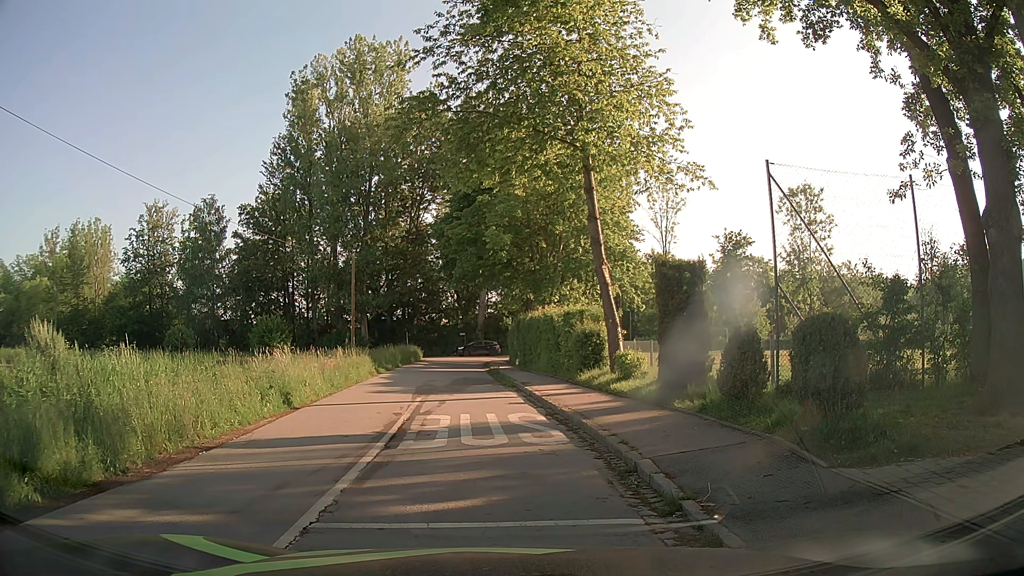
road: residential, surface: asphalt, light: Day
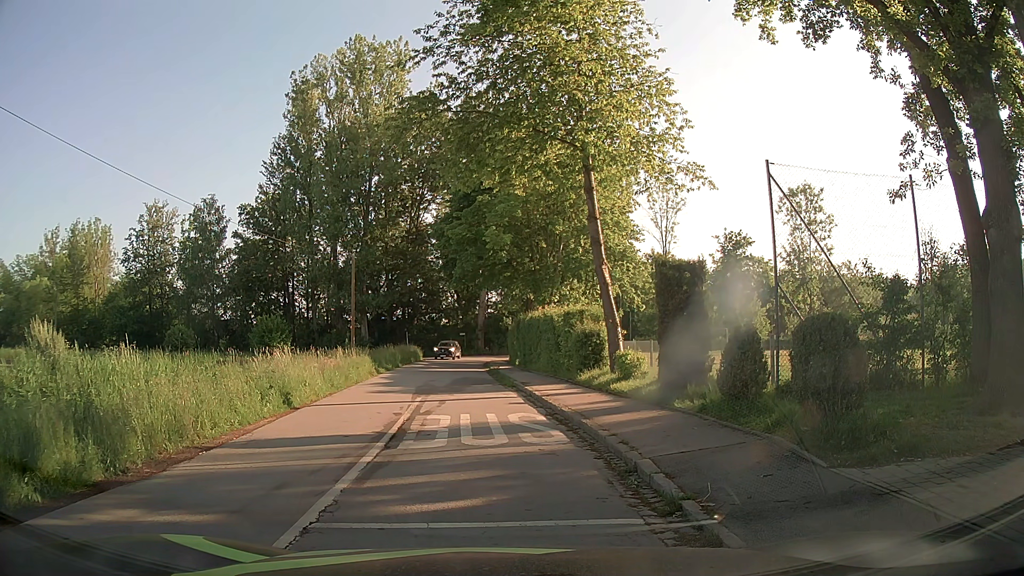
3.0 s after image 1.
(0.0, 0.0) m; 0°
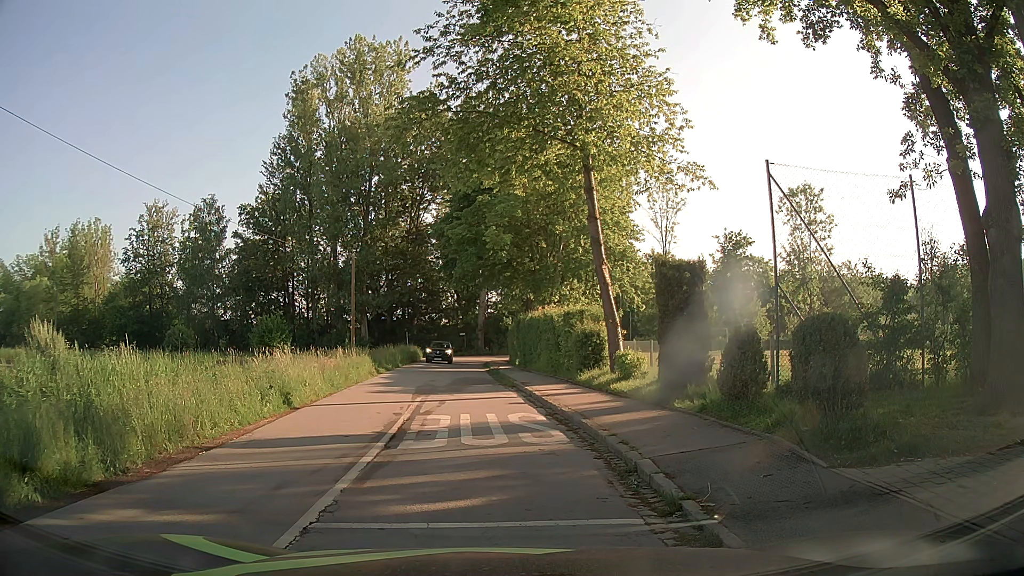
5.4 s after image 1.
(0.0, 0.0) m; 0°
